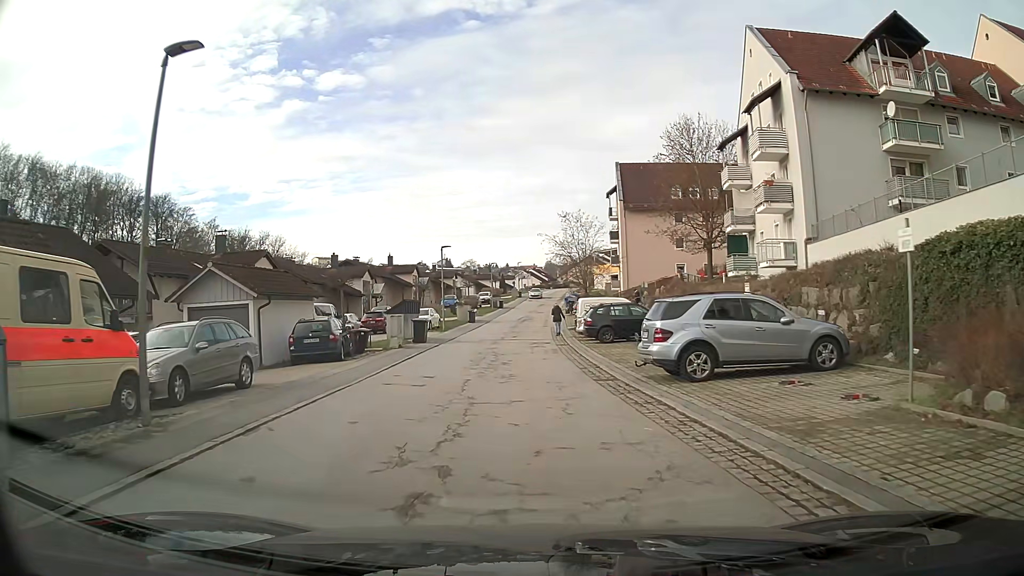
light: Day
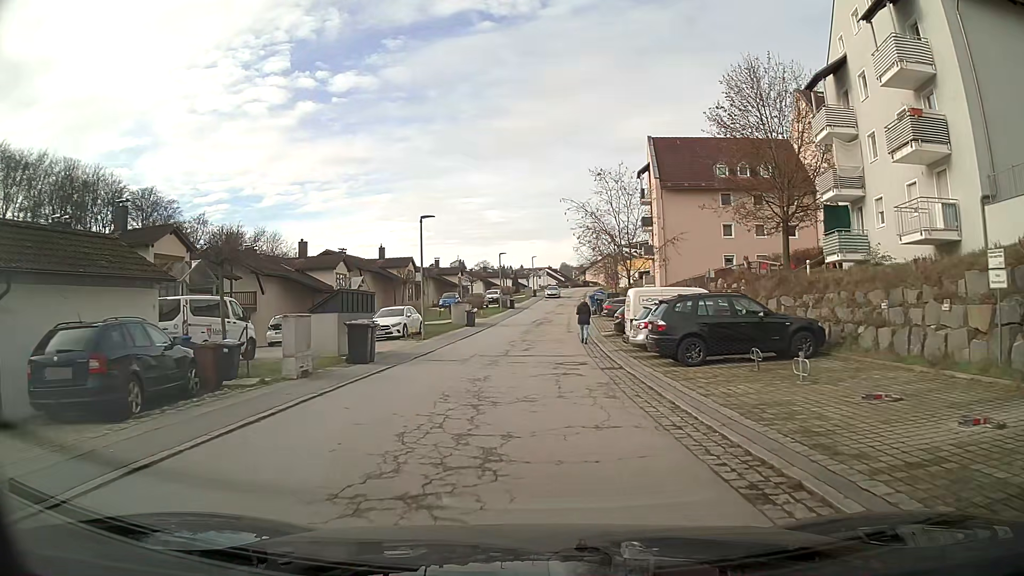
(-0.2, +12.9) m; -1°
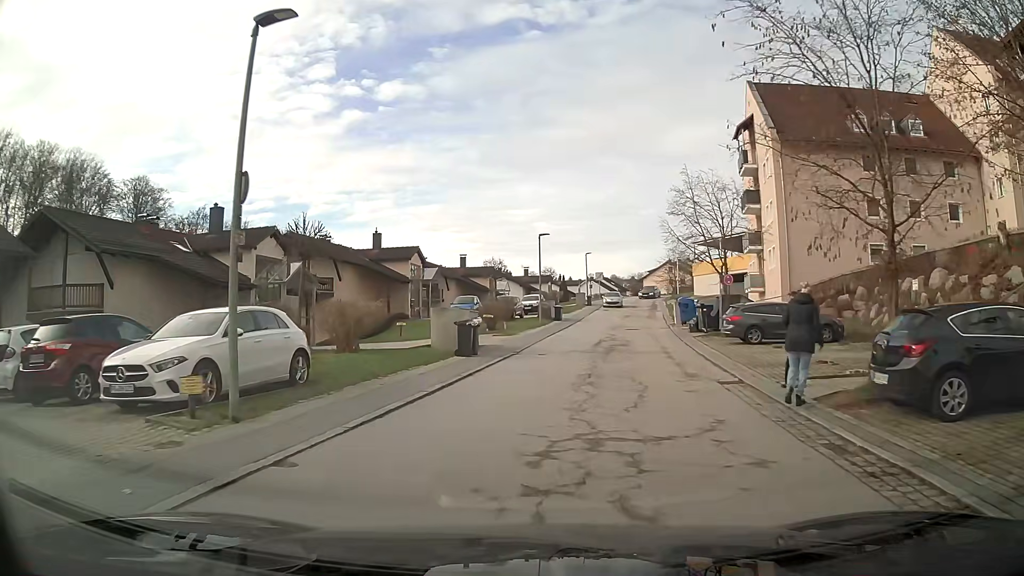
(-0.5, +20.6) m; -3°
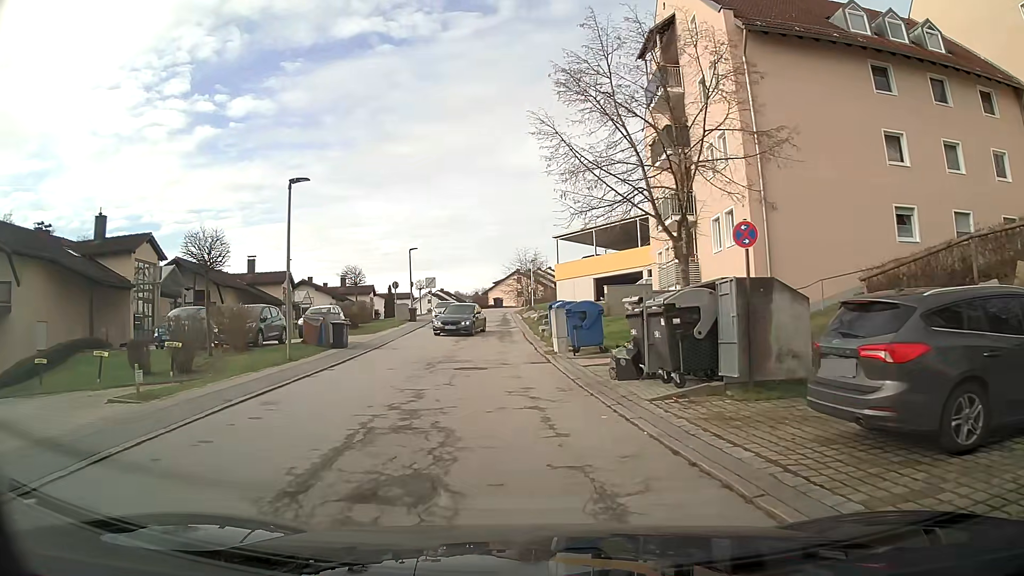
(+2.3, +18.6) m; +11°
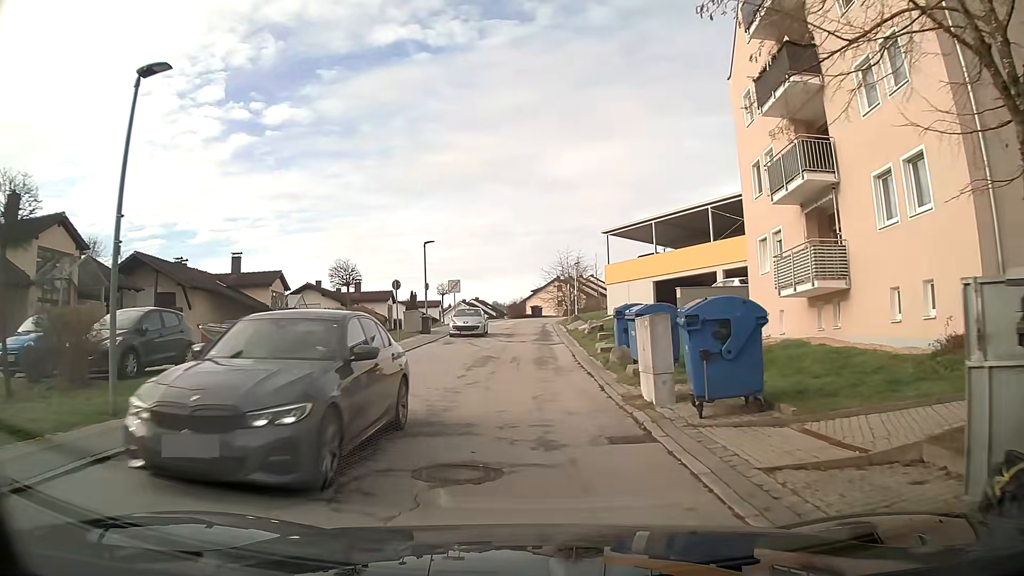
(-0.3, +10.1) m; -3°
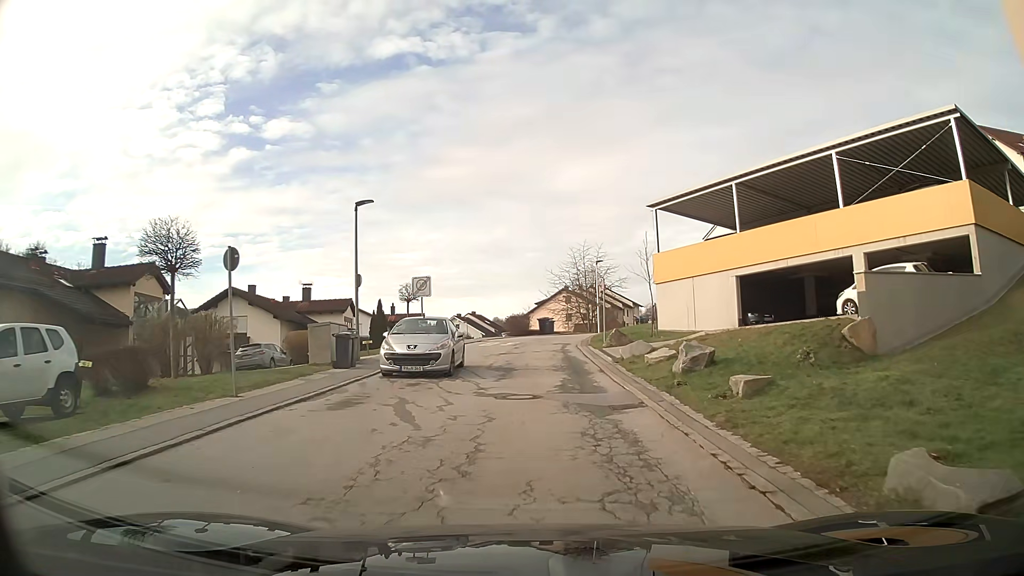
(-0.3, +17.1) m; +1°
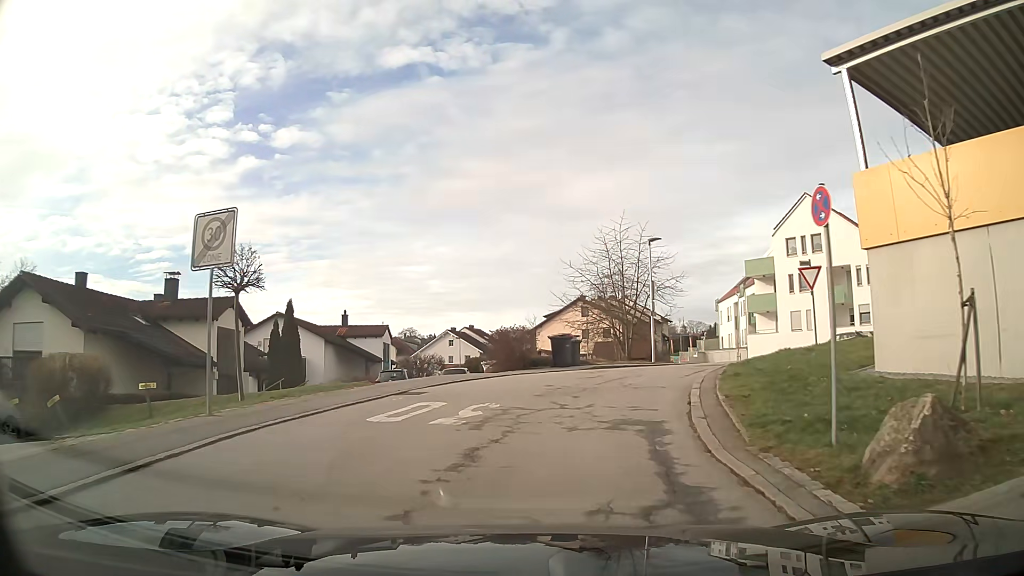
(-0.1, +20.7) m; -1°
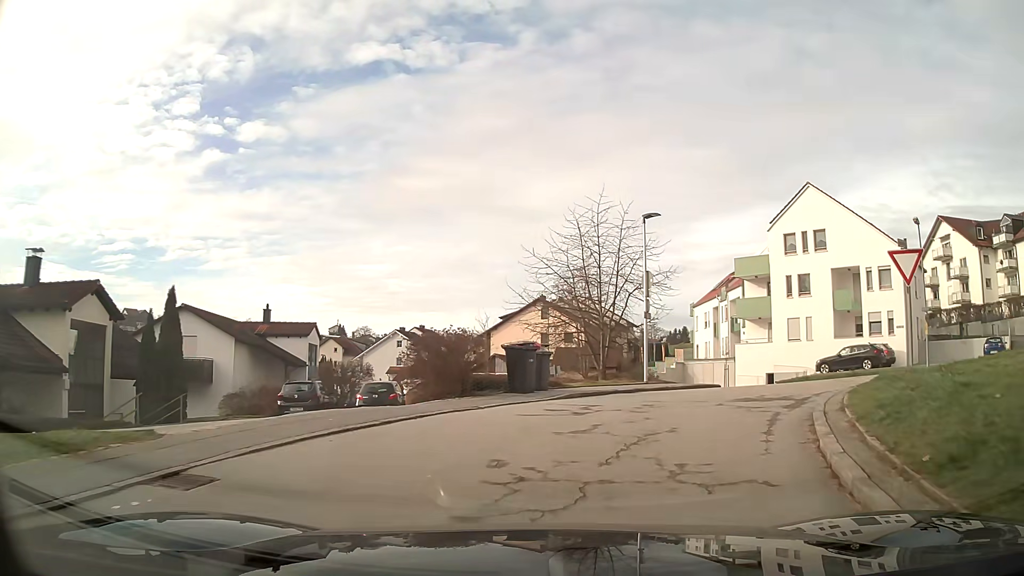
(+0.3, +7.7) m; +6°
(+2, +10) (+8, +17) (+13, +26) (+10, +35) (+4, +43) (-2, +51) (-8, +59) (-14, +68) (-19, +76) (-25, +84) m
